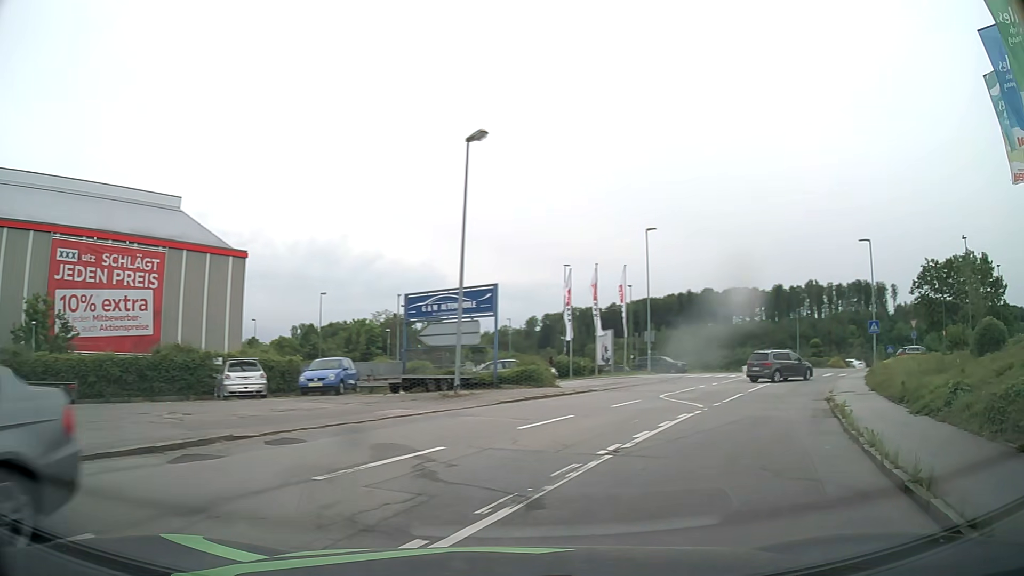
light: Day
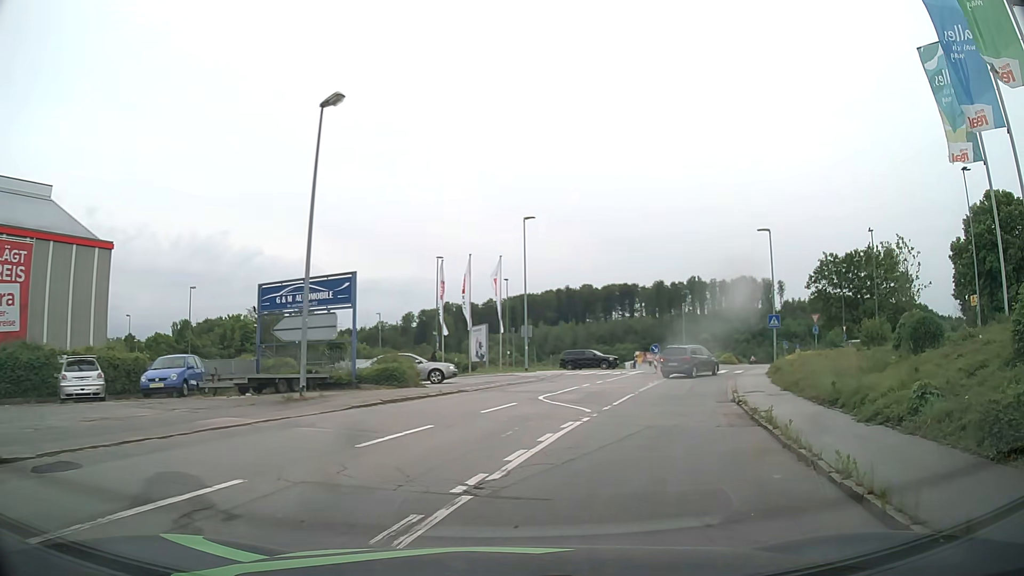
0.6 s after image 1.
(+0.3, +2.9) m; +11°
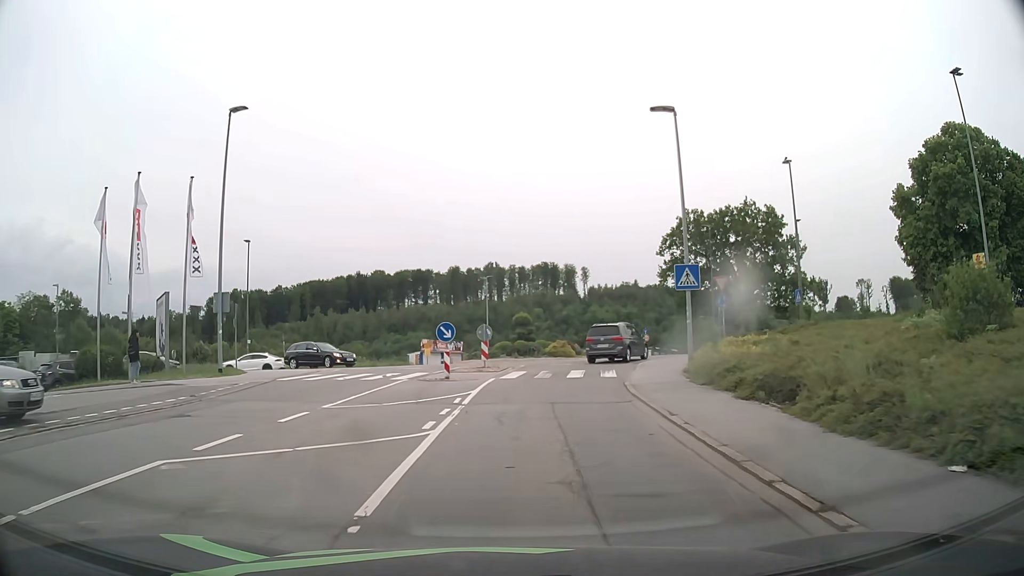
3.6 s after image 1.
(+4.0, +19.6) m; +18°
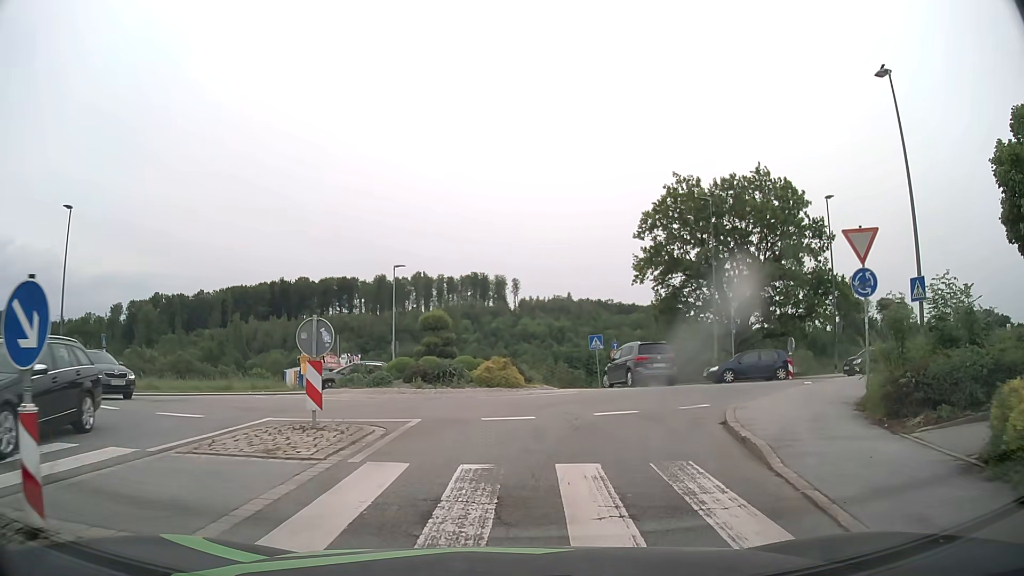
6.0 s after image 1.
(+0.6, +16.4) m; +5°
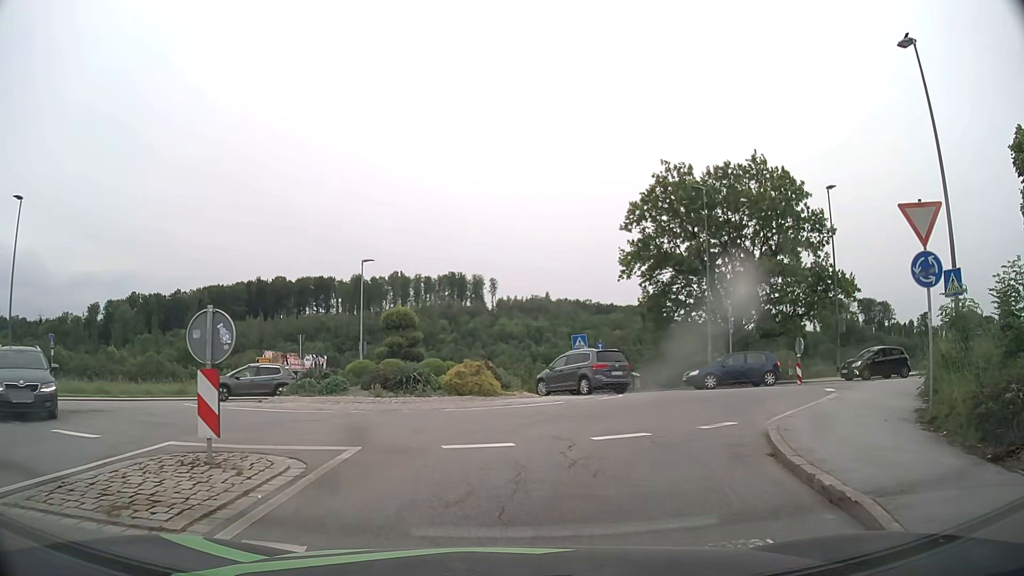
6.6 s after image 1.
(+0.1, +2.9) m; +2°
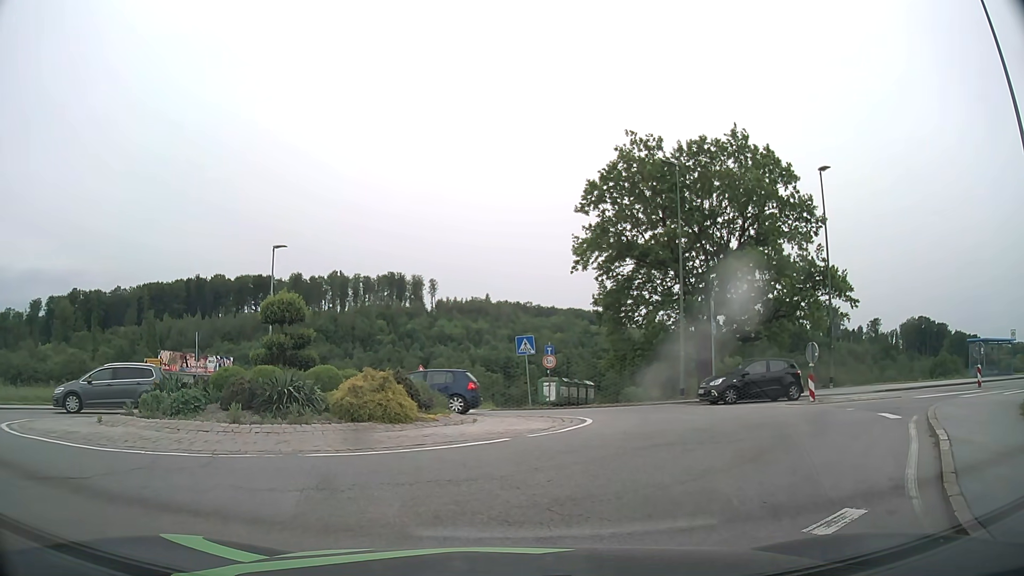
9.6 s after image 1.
(+0.3, +5.5) m; +6°
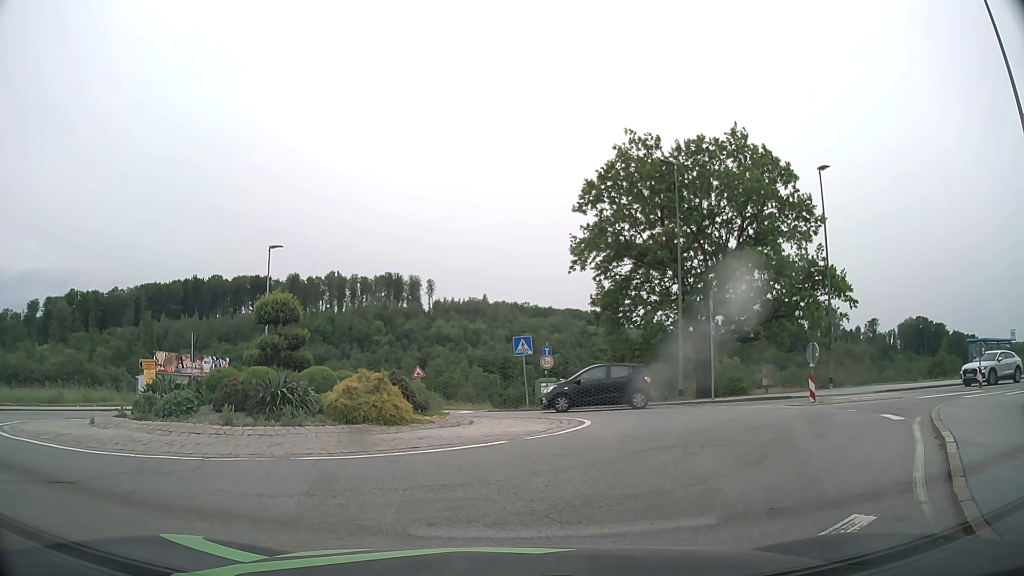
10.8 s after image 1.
(0.0, +0.2) m; 0°
(+2, +10) (+3, +20) (-5, +25) (-14, +22) (-22, +17) (-32, +14) (-42, +12) (-51, +9) (-61, +7) (-71, +5) m
